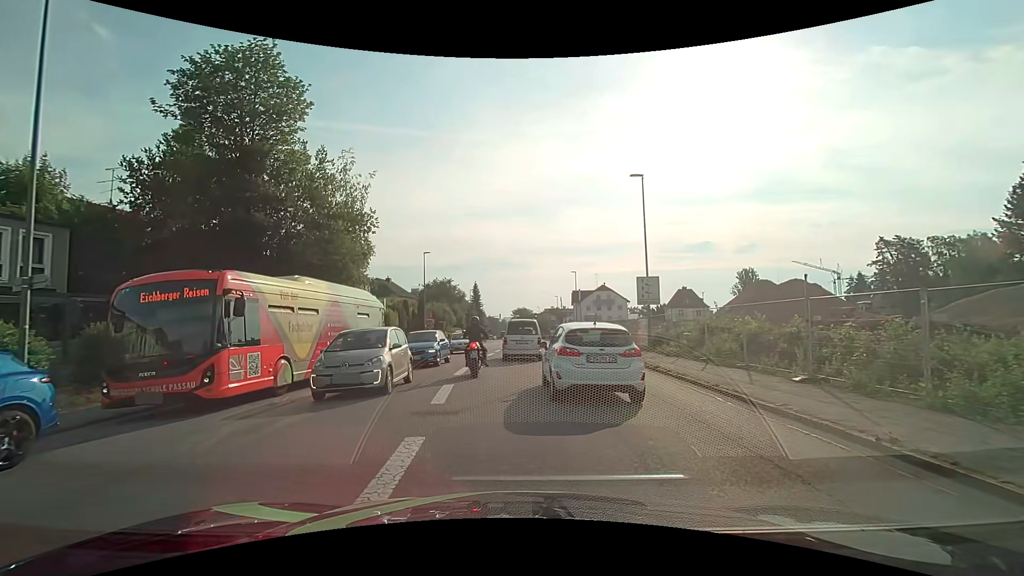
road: tertiary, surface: asphalt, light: Day
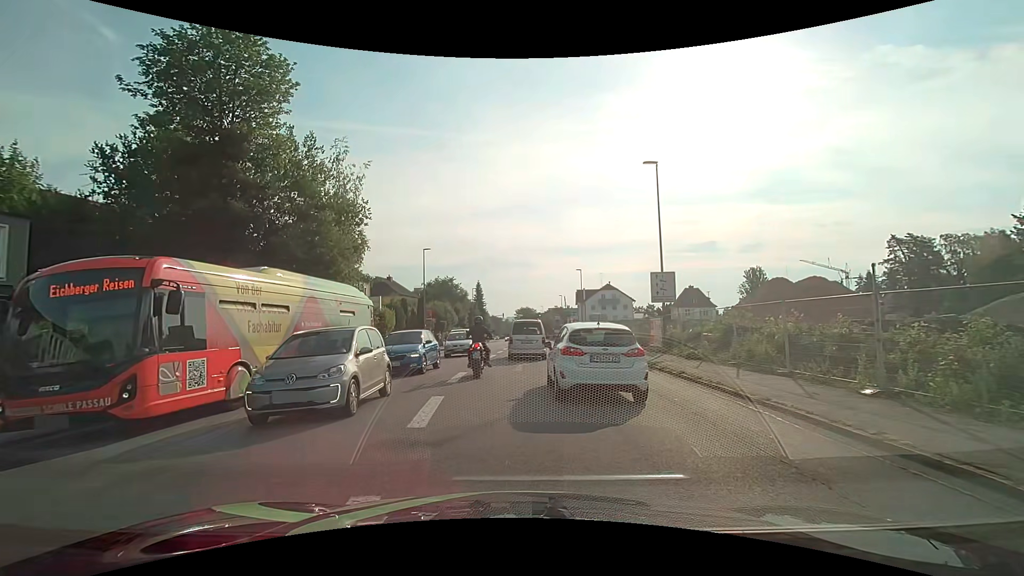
(0.0, +2.2) m; -1°
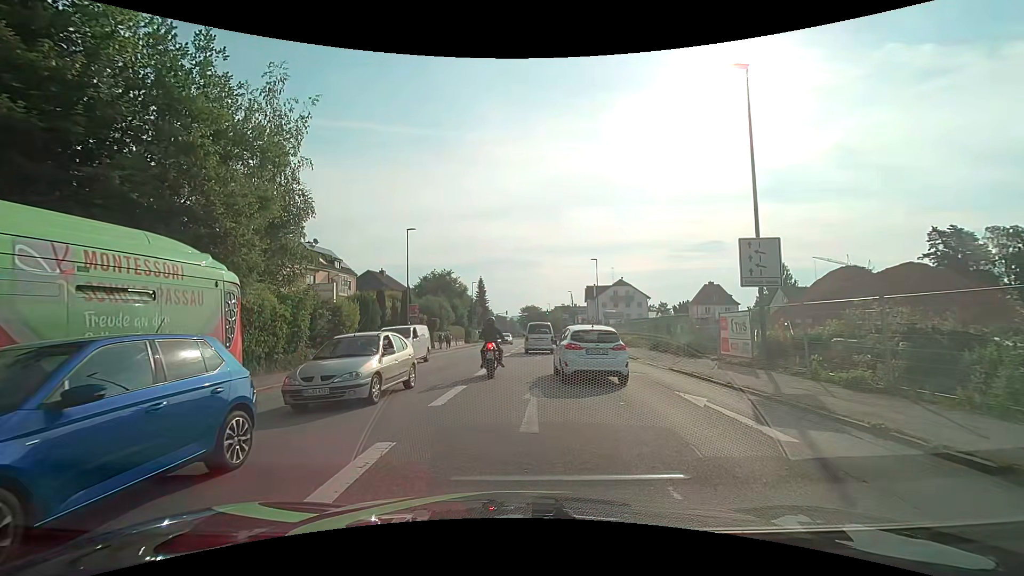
(0.0, +9.8) m; -1°
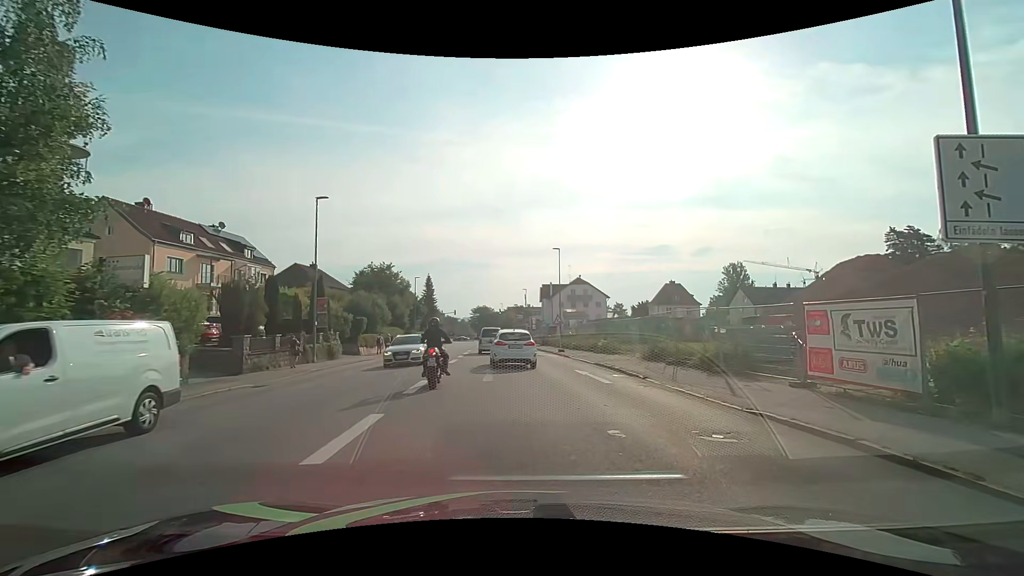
(+0.3, +9.8) m; +6°
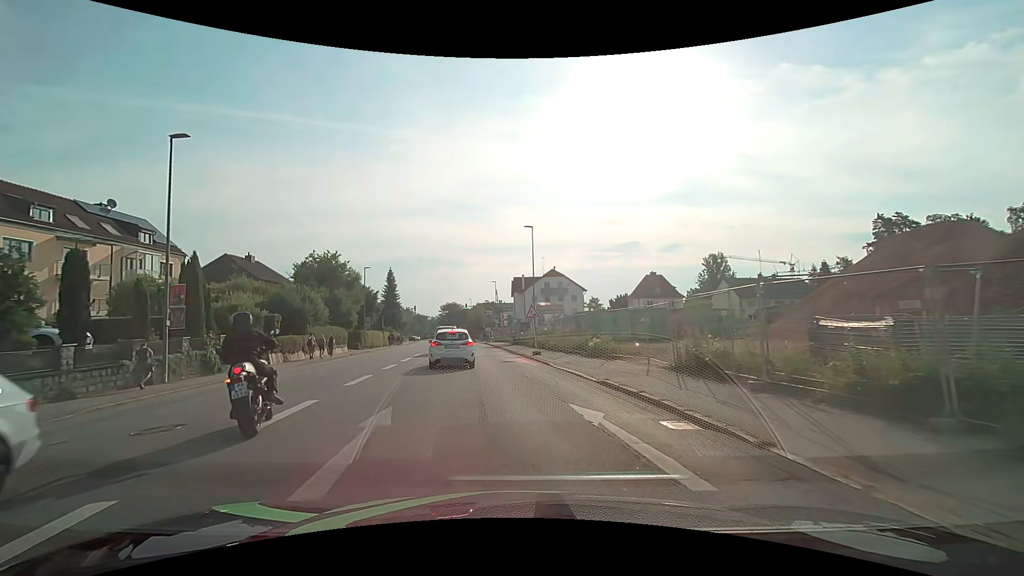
(+0.6, +10.0) m; +4°
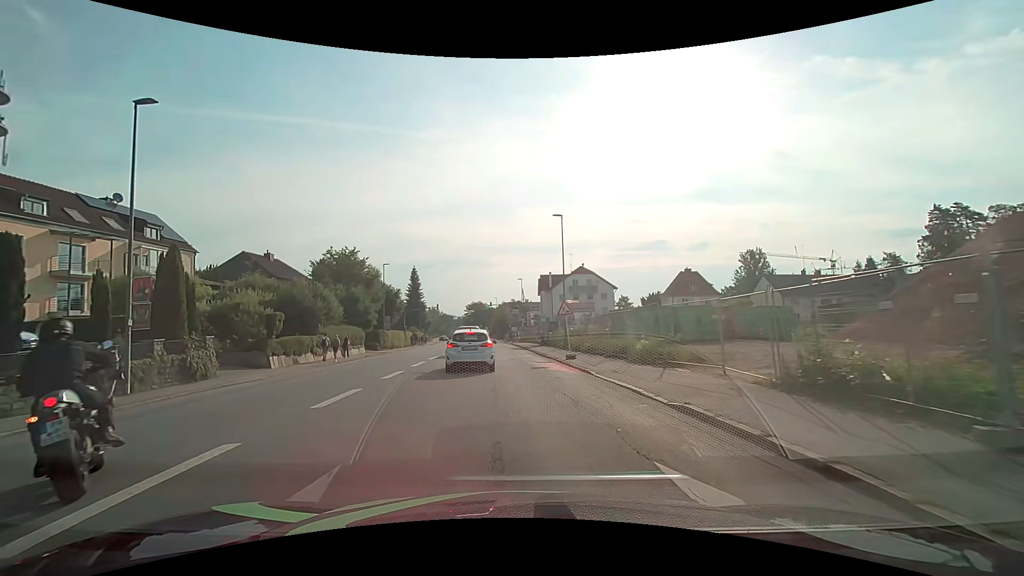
(-0.1, +4.0) m; -3°
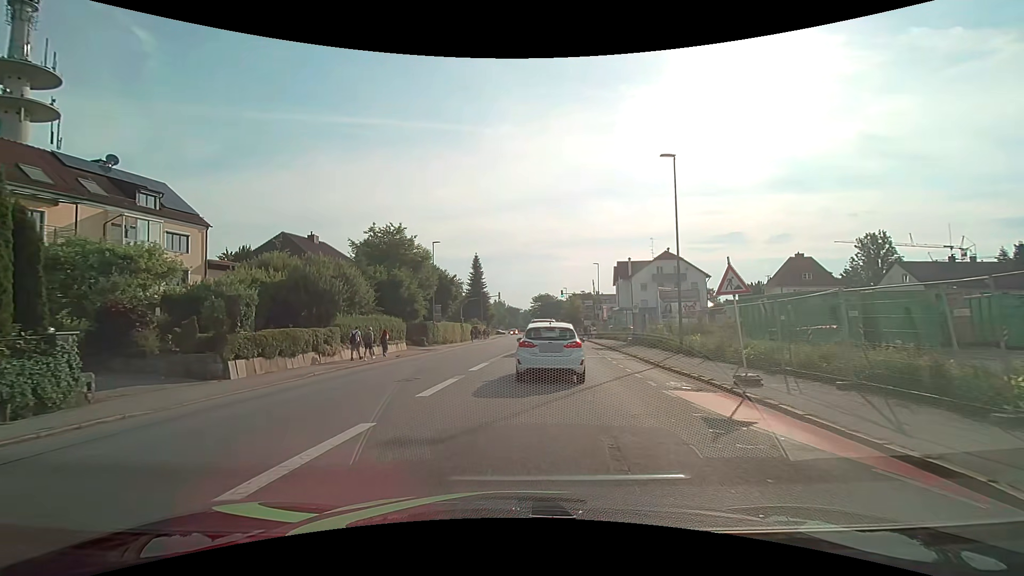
(-1.1, +11.5) m; -9°
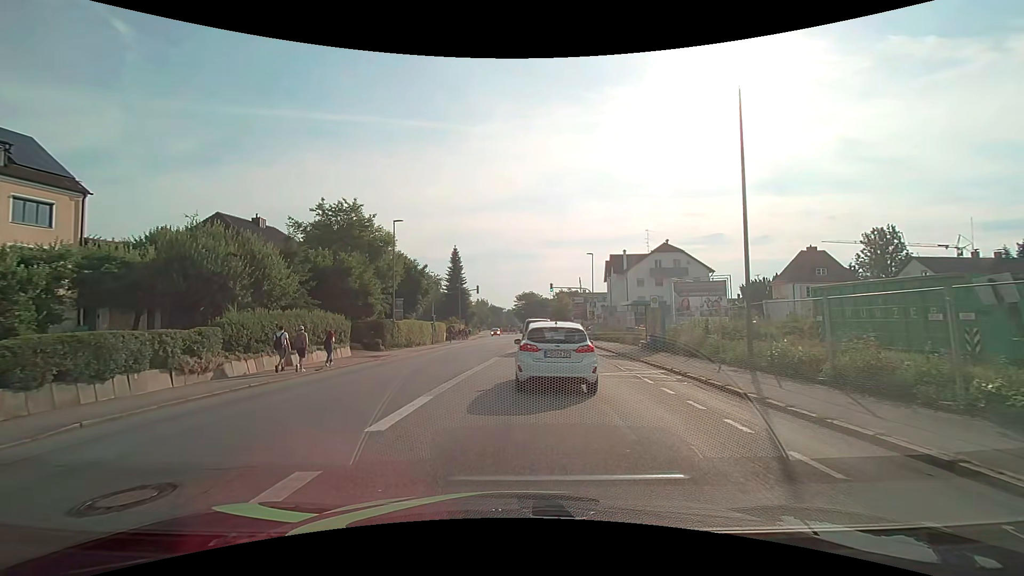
(+0.1, +9.2) m; +2°
(0, +10) (0, +20) (+1, +30) (+1, +40) (+2, +50) (+2, +60) (+2, +70) (+2, +80) (+2, +90) (+1, +100) m
